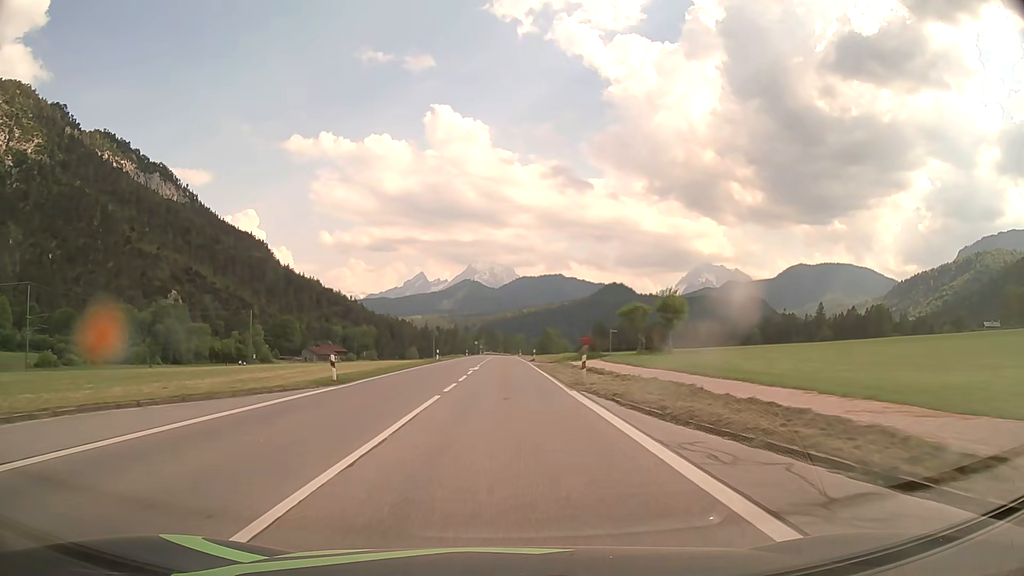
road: primary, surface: asphalt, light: Day
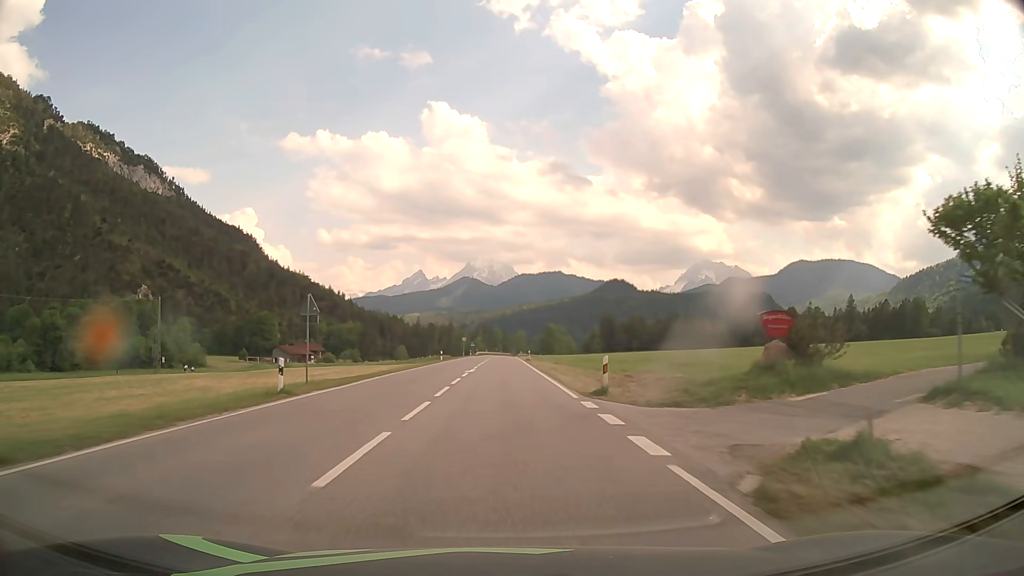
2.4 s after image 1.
(0.0, +43.2) m; 0°
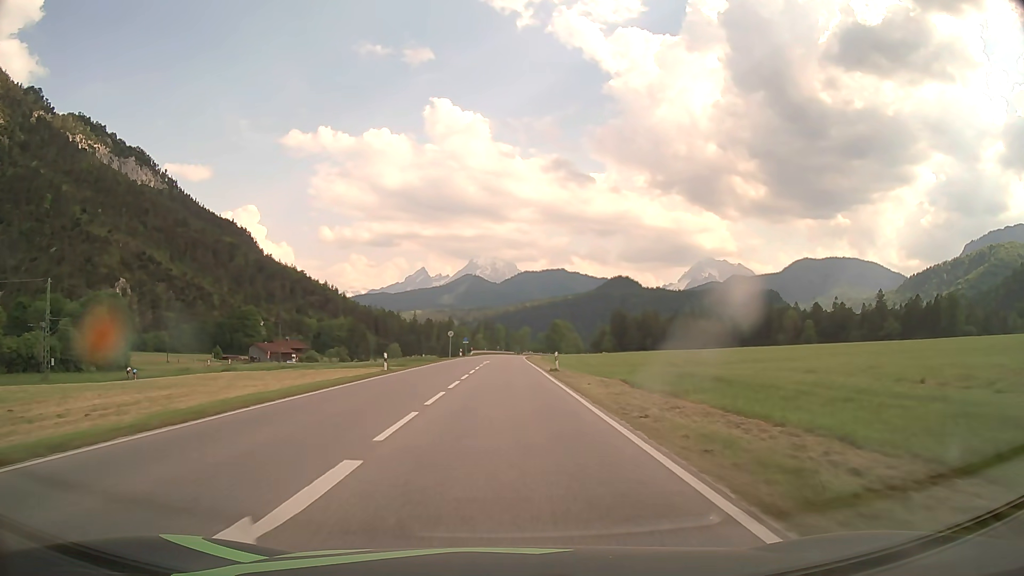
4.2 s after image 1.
(-0.1, +32.4) m; 0°
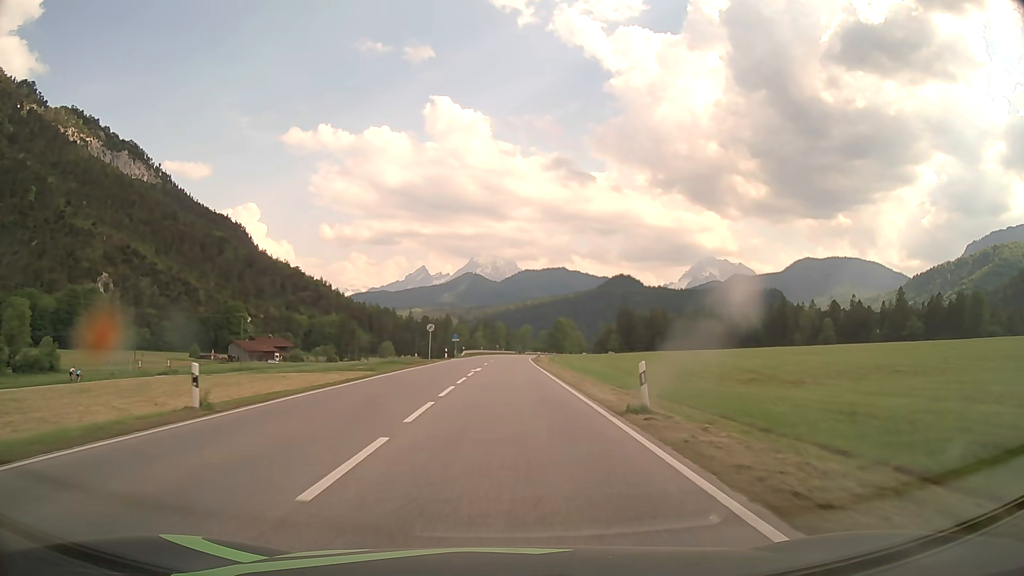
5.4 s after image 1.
(-0.1, +21.6) m; 0°
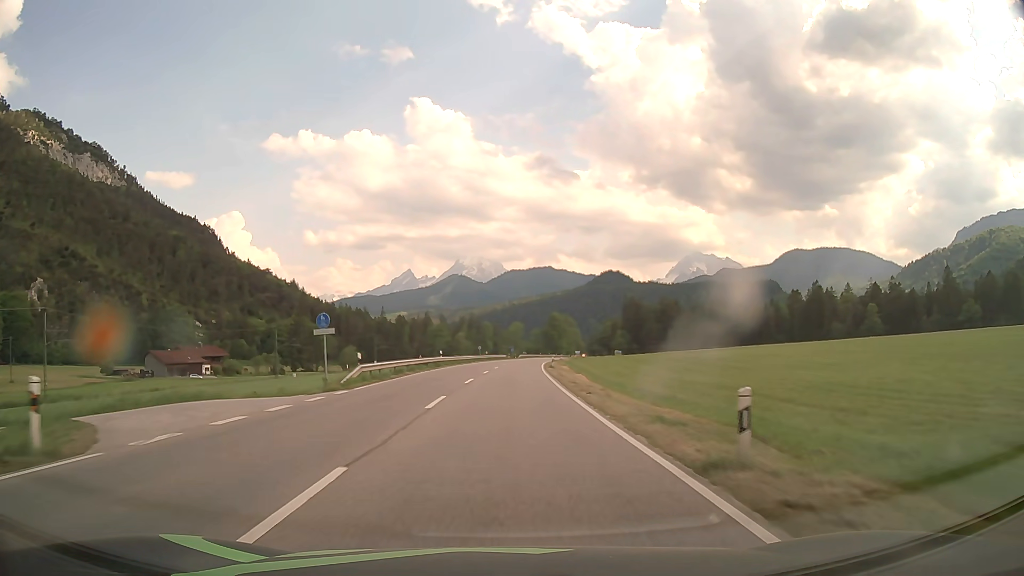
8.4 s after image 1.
(+0.6, +56.0) m; +1°
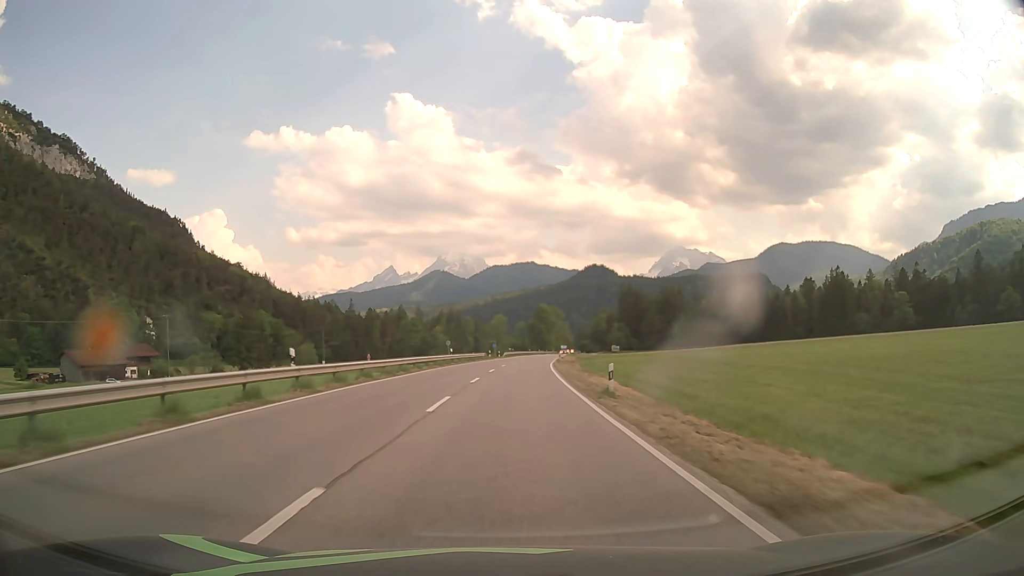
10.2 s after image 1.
(+0.4, +37.1) m; +1°
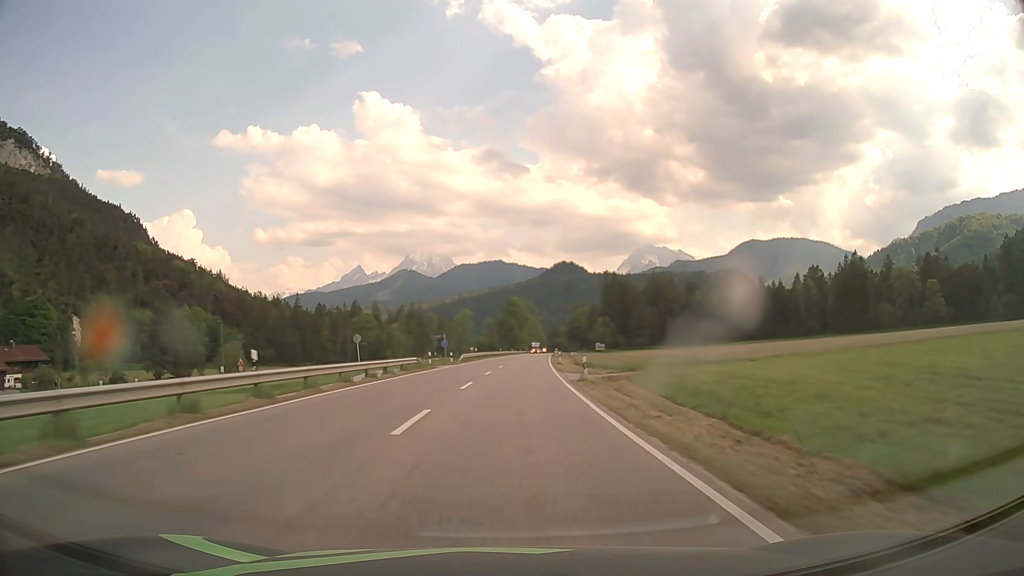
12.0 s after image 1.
(+0.9, +39.6) m; +3°
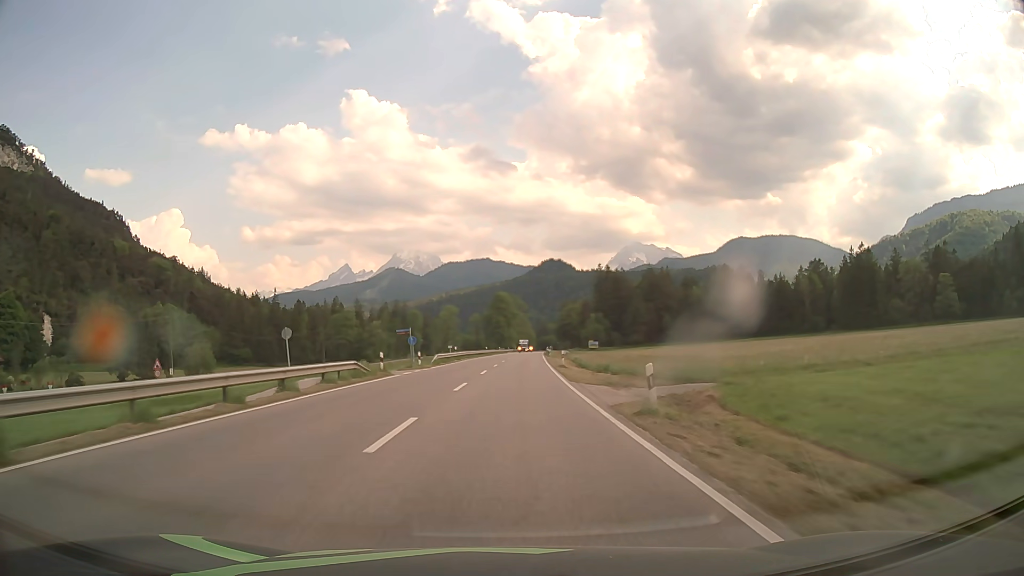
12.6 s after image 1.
(+0.1, +13.7) m; +1°
(0, +10) (0, +20) (+1, +30) (+1, +40) (+1, +50) (+2, +60) (+2, +70) (+3, +80) (+3, +90) (+4, +100) m
